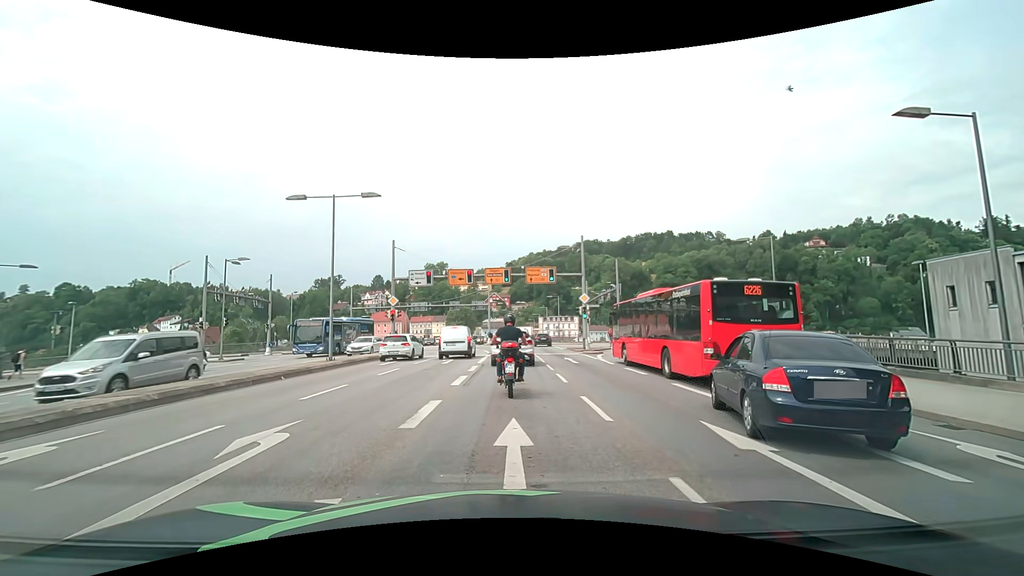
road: primary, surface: asphalt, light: Day
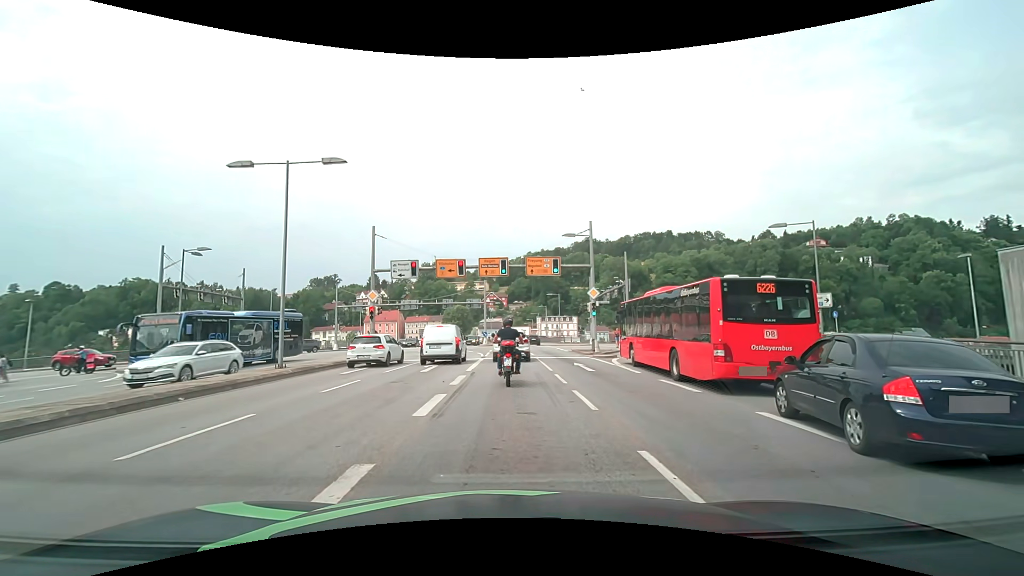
(0.0, +5.2) m; 0°
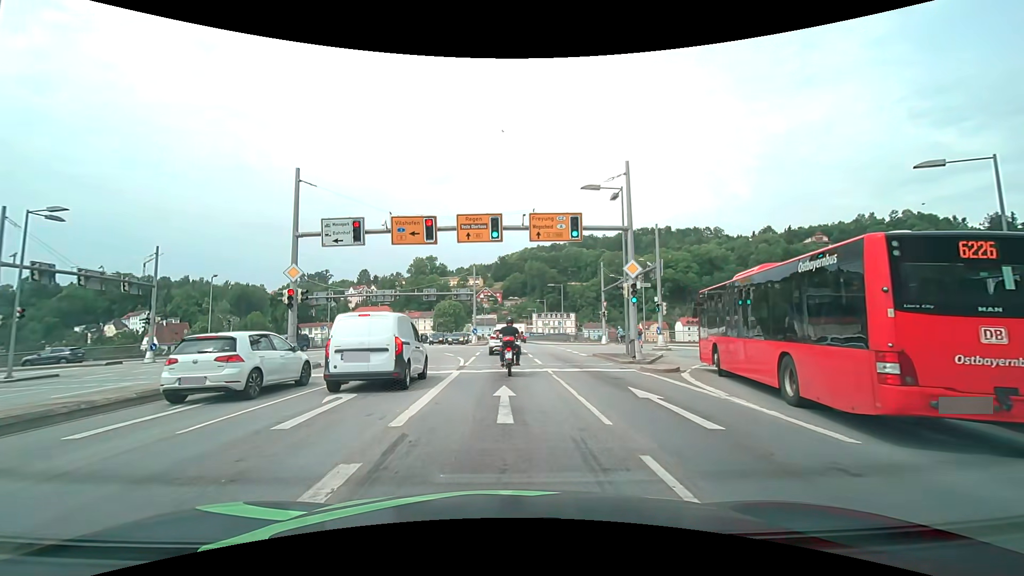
(+0.1, +11.4) m; +1°
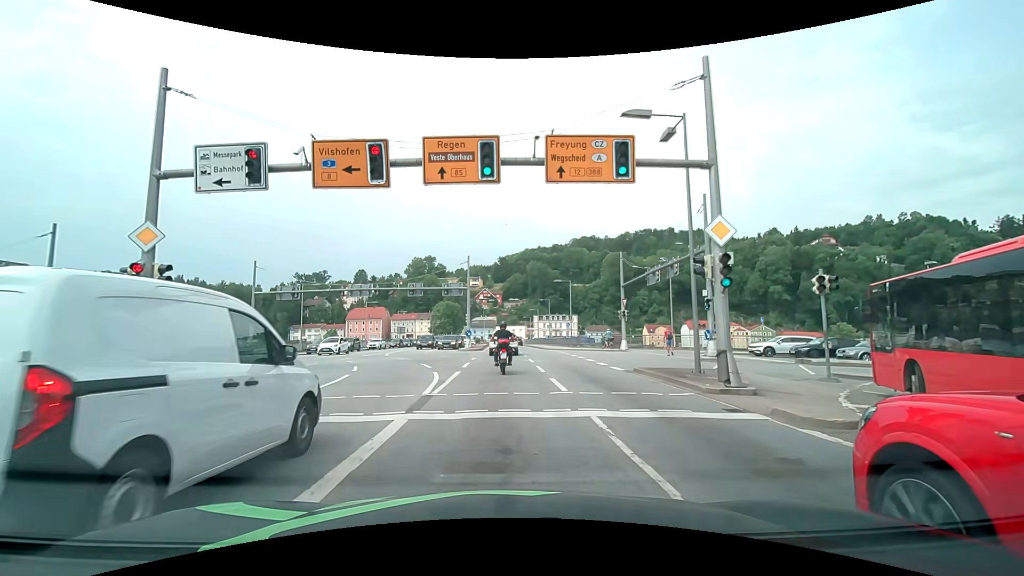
(0.0, +8.7) m; -1°
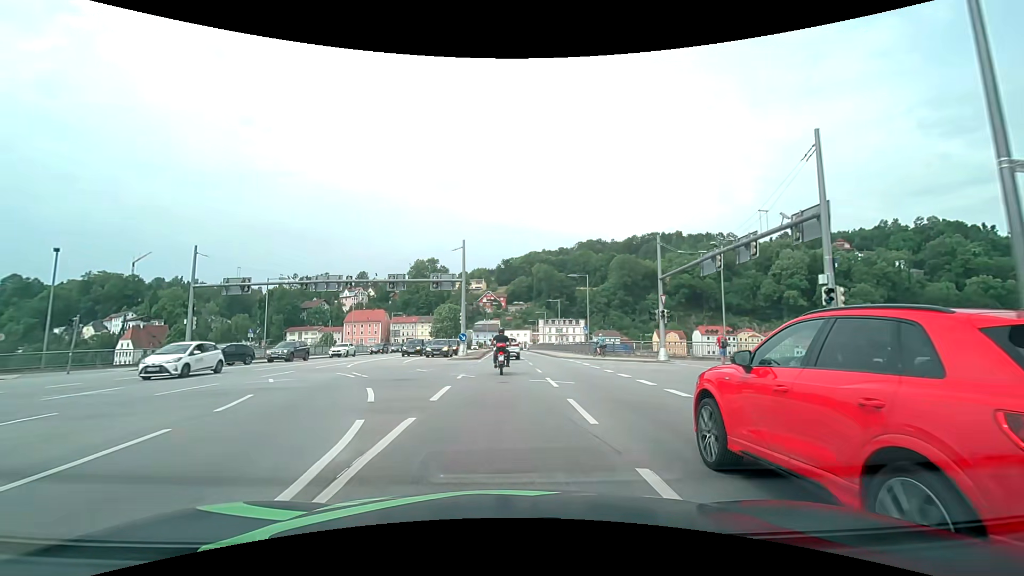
(+0.1, +9.6) m; 0°
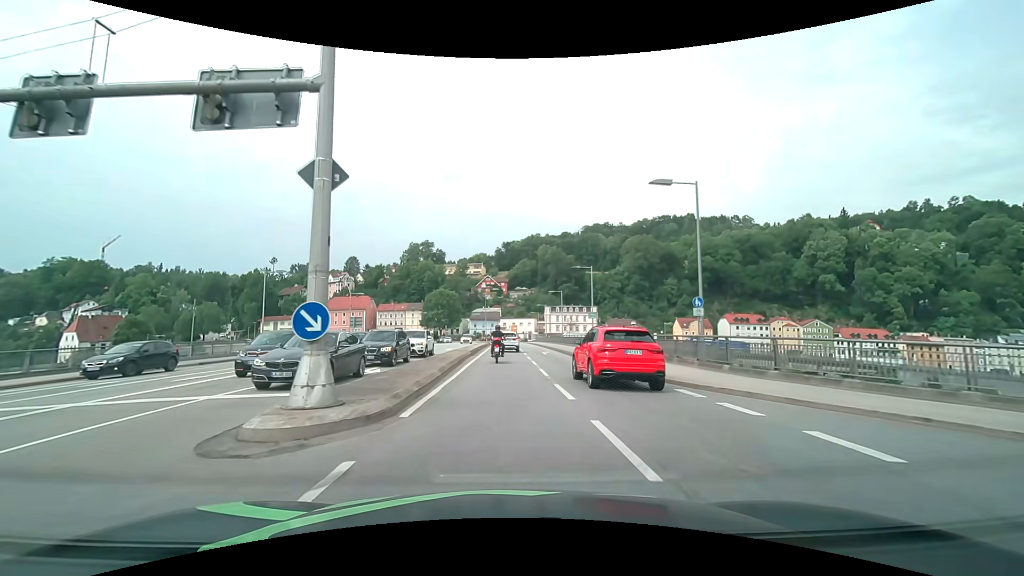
(-0.1, +27.7) m; 0°
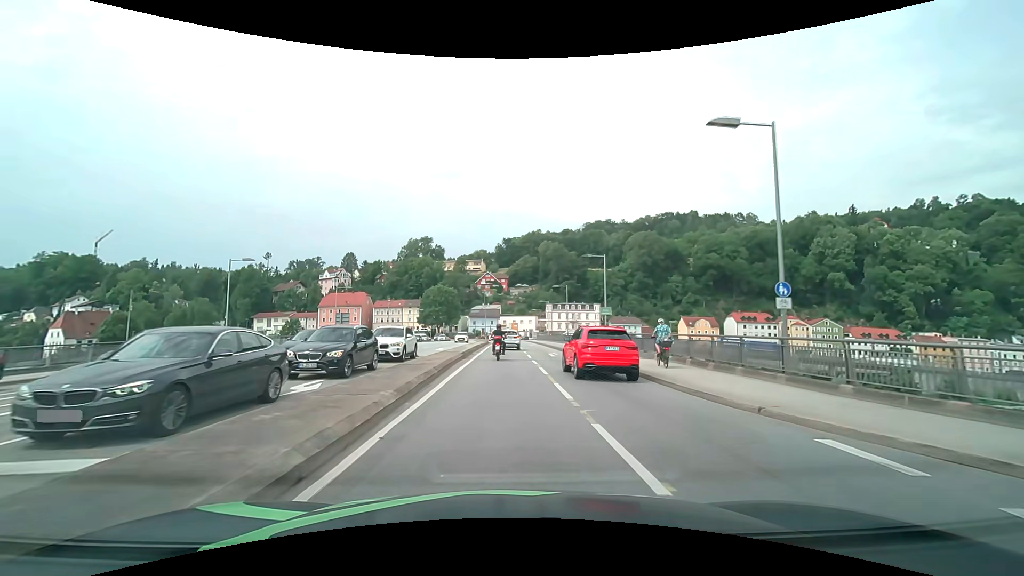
(0.0, +6.0) m; 0°
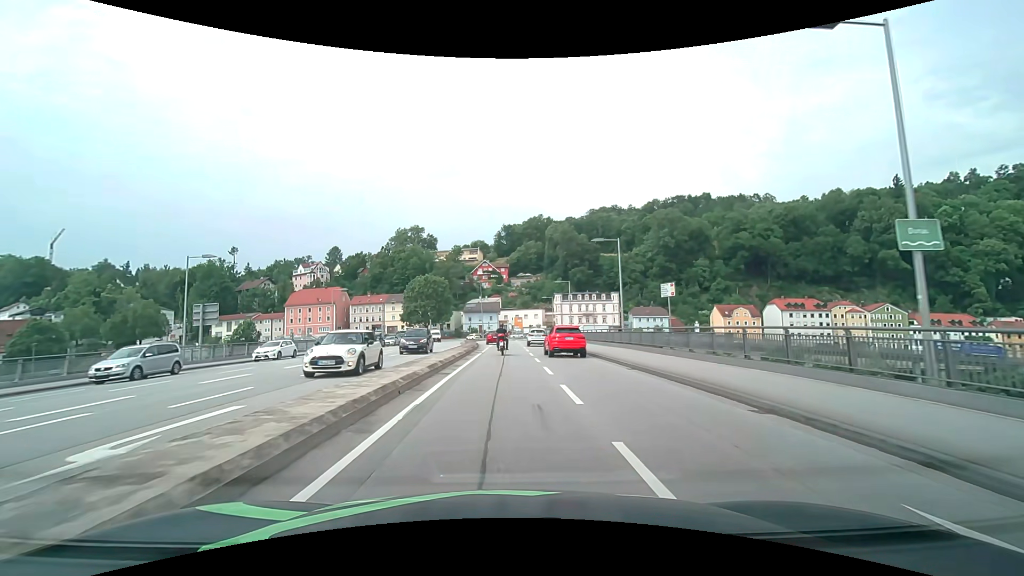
(+0.2, +30.8) m; 0°
(0, +10) (0, +20) (0, +30) (0, +40) (0, +50) (-1, +60) (-1, +70) (-2, +80) (-3, +90) (-2, +100) m
